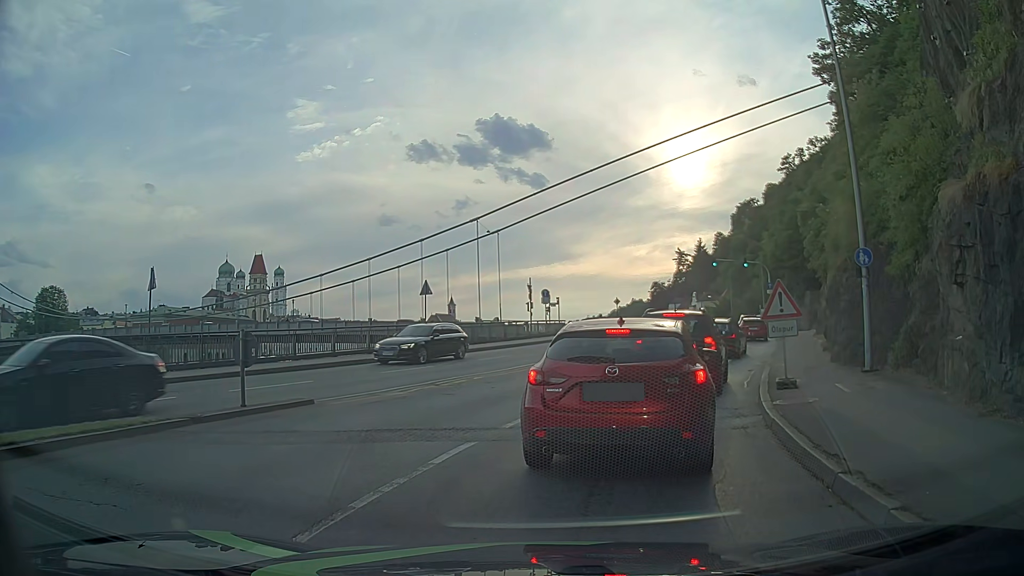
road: primary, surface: asphalt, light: Day
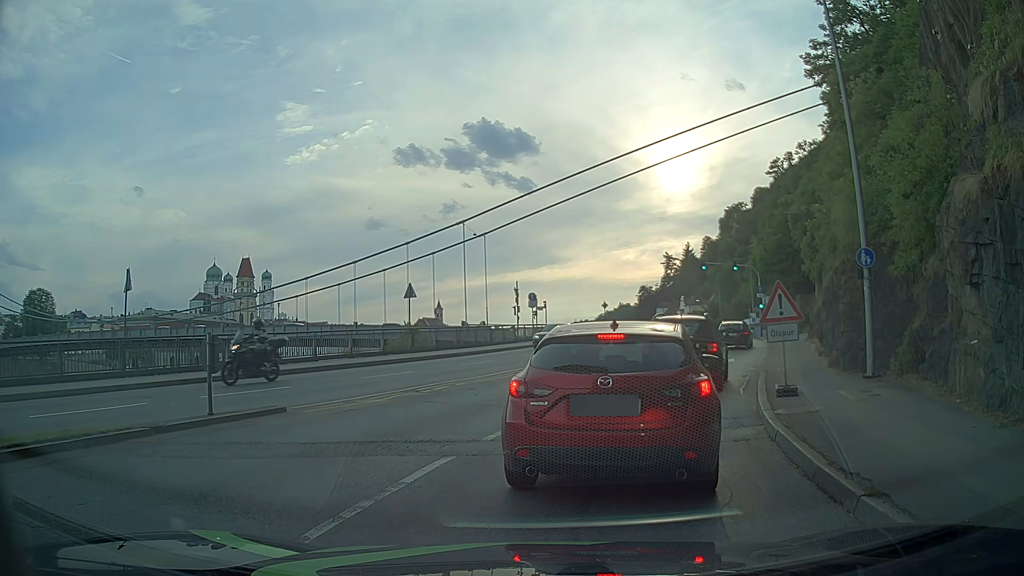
(0.0, +0.7) m; 0°
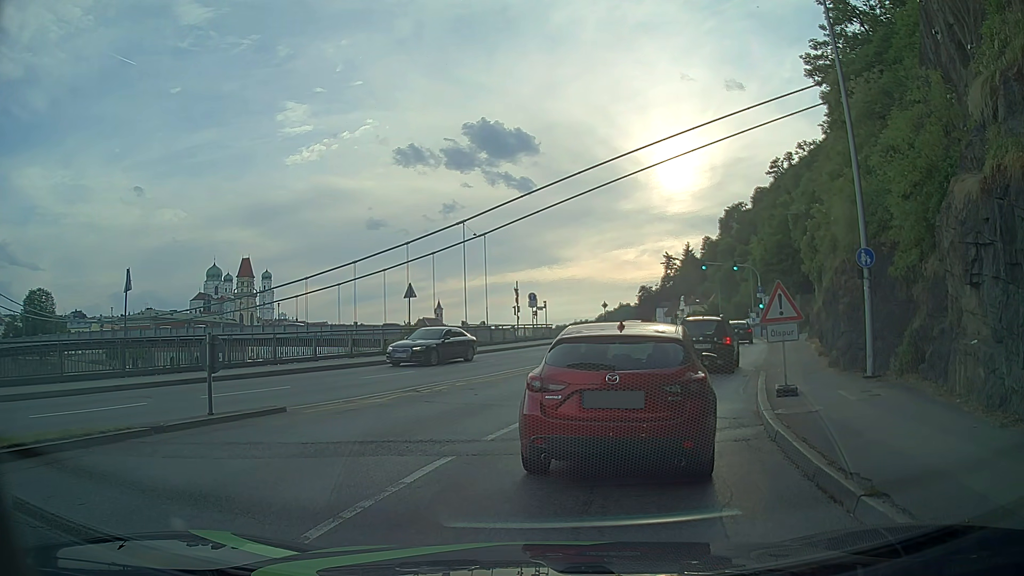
(0.0, 0.0) m; 0°
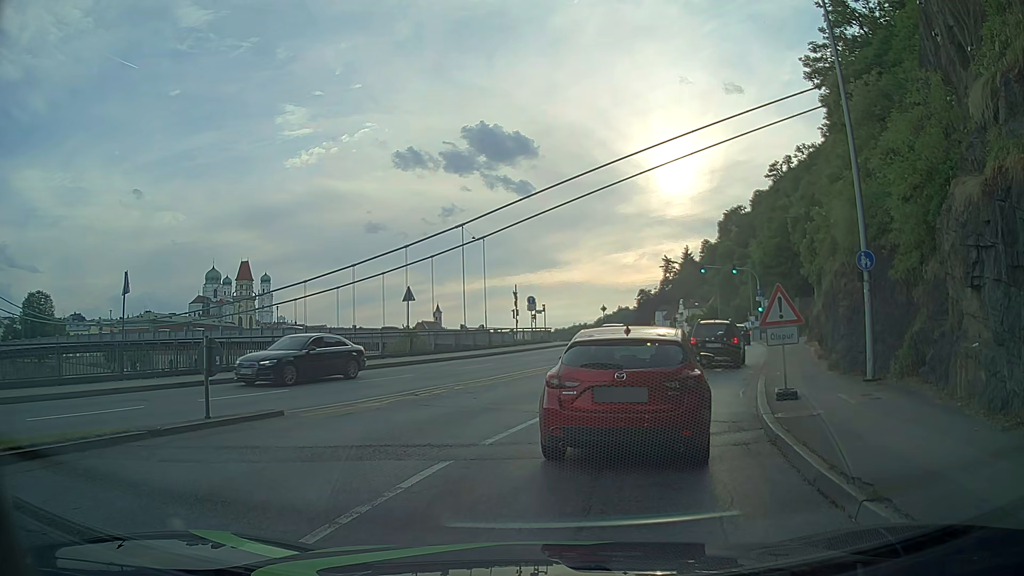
(0.0, +0.1) m; 0°
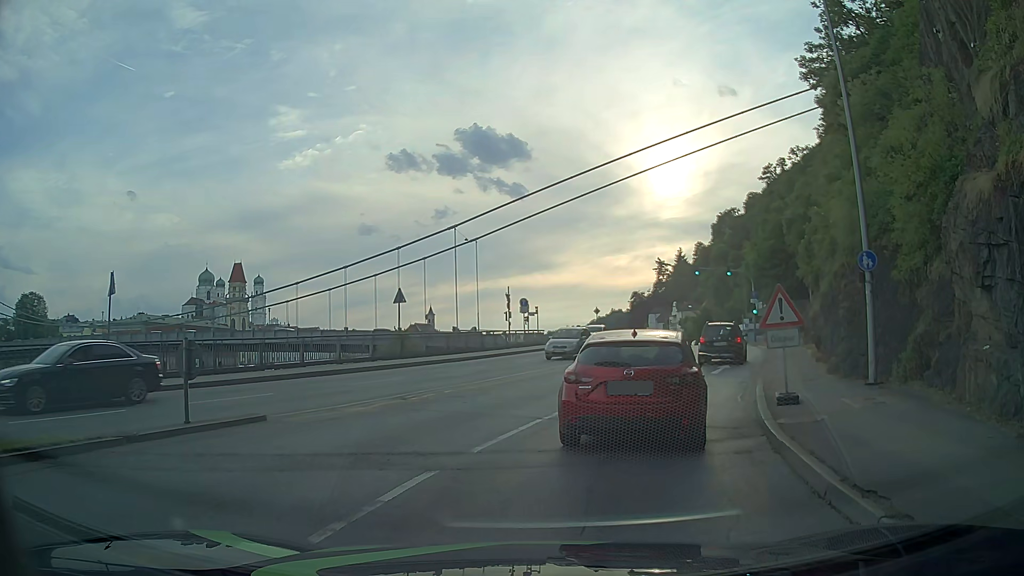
(0.0, +0.5) m; 0°
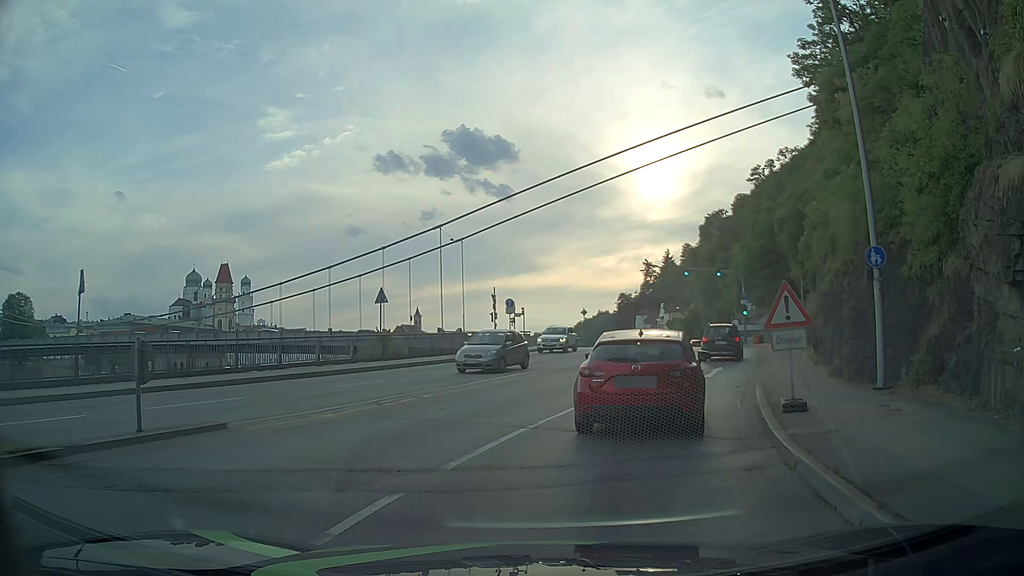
(+0.1, +1.1) m; +3°
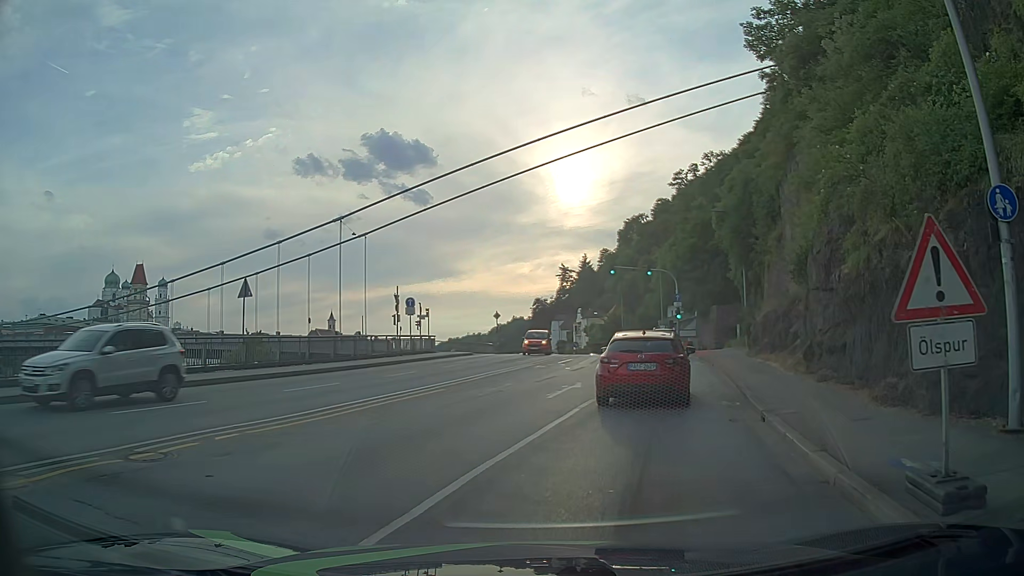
(+0.3, +6.8) m; +7°
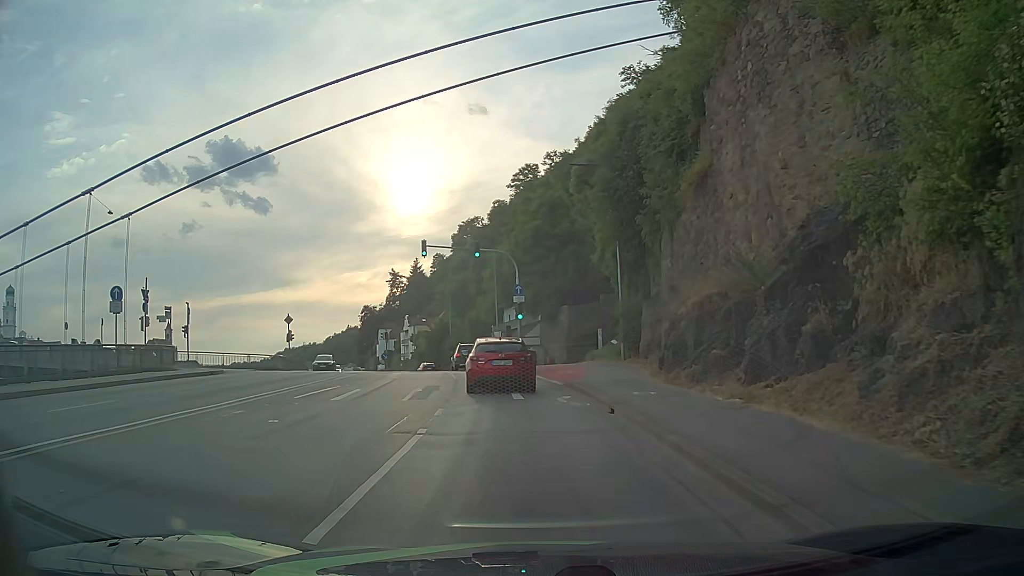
(+2.6, +15.9) m; +14°
(0, +10) (-1, +20) (-2, +30) (-4, +40) (-6, +50) (-8, +59) (-10, +69) (-13, +79) (-16, +88) (-19, +98) m
